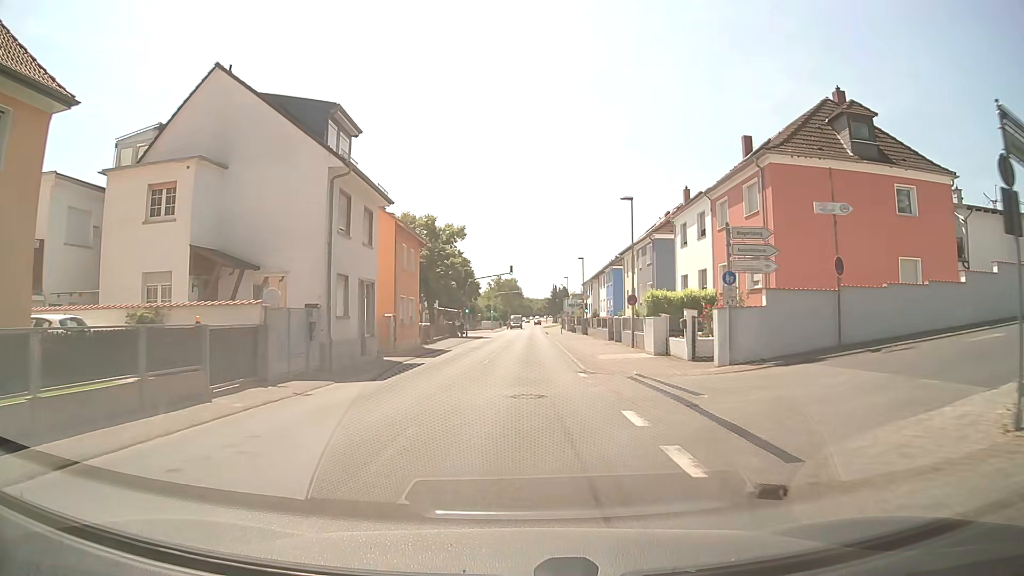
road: secondary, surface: asphalt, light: Day
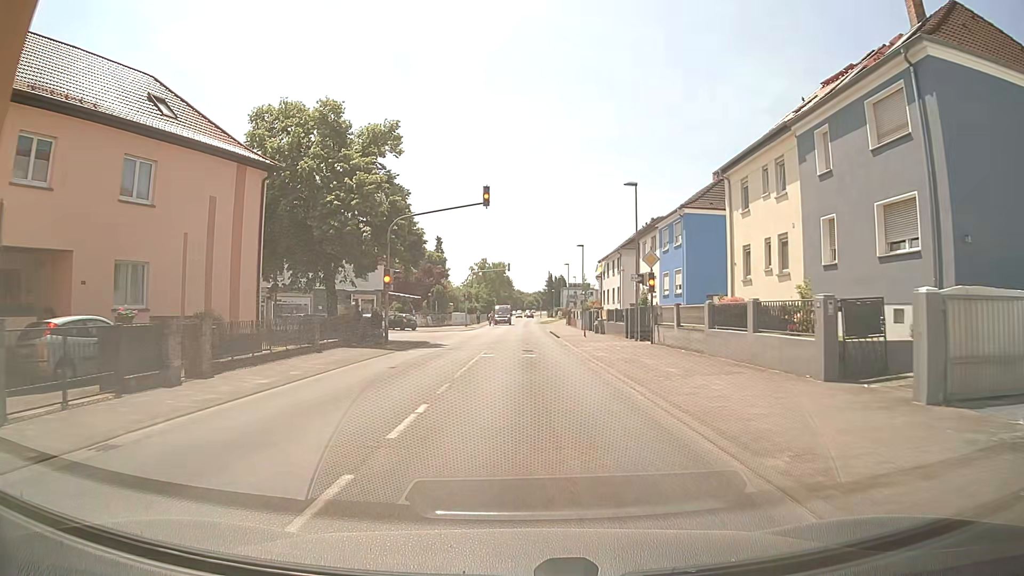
(+0.4, +35.1) m; +1°
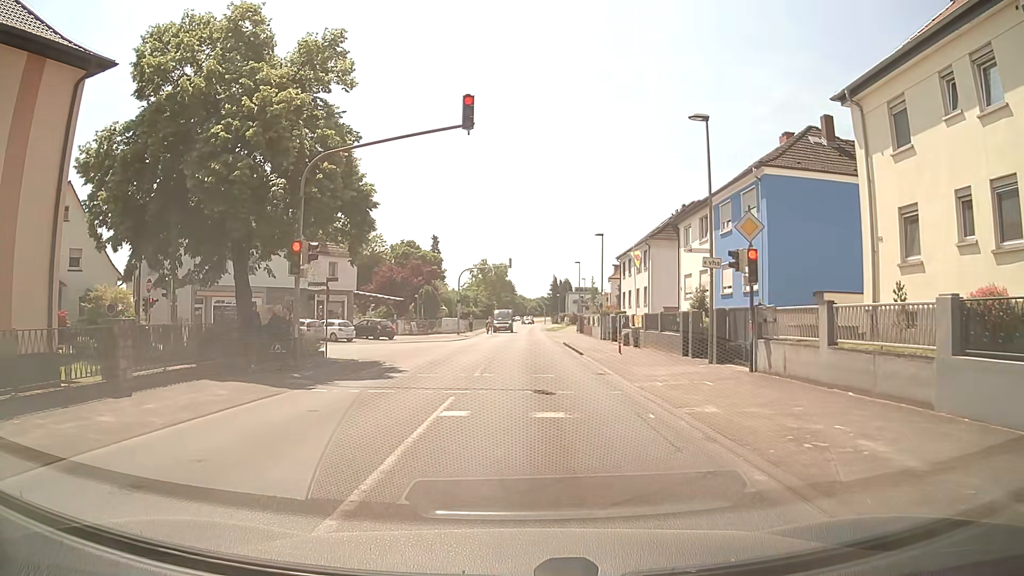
(0.0, +11.7) m; 0°
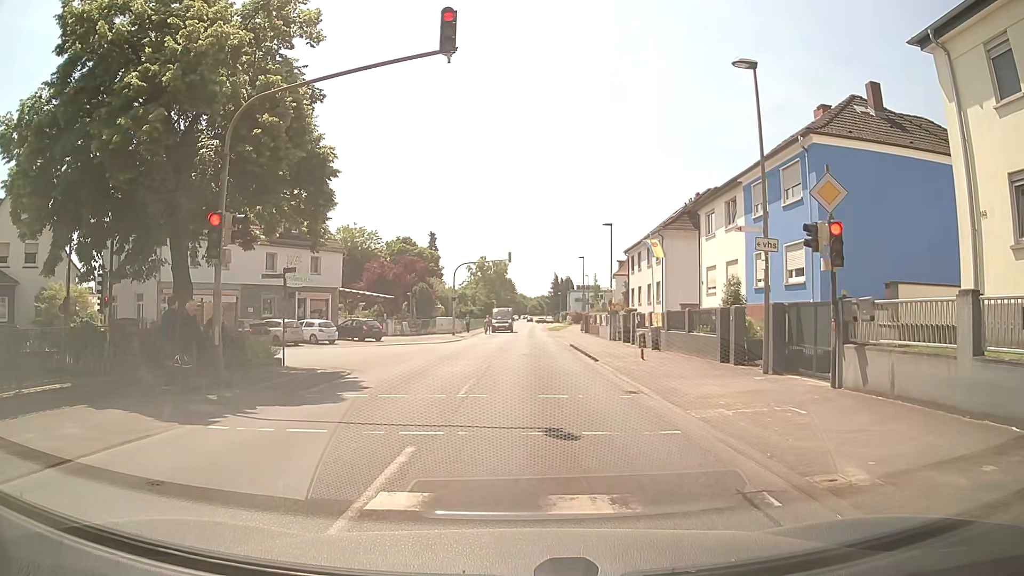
(0.0, +4.5) m; 0°
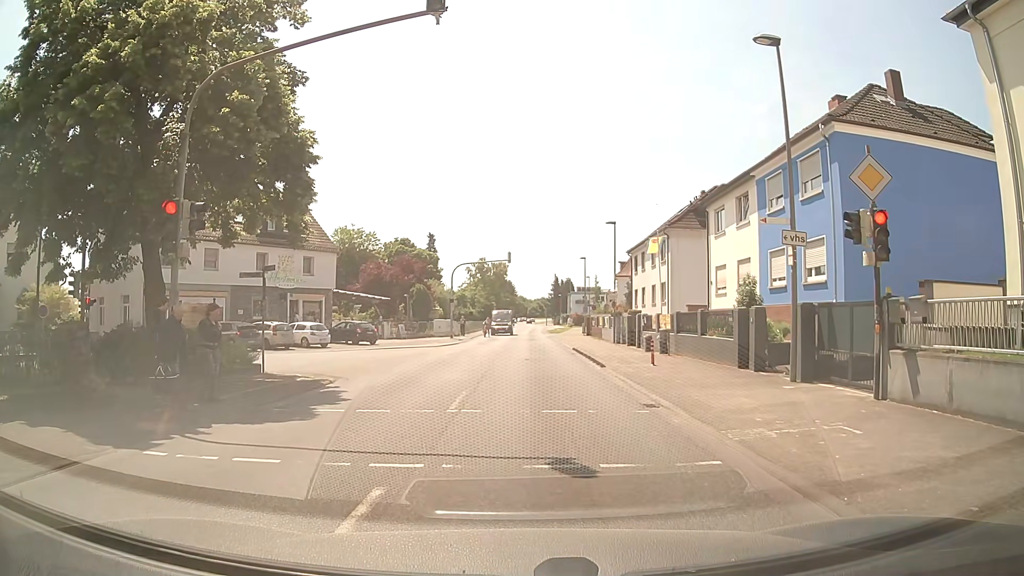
(0.0, +1.5) m; +1°
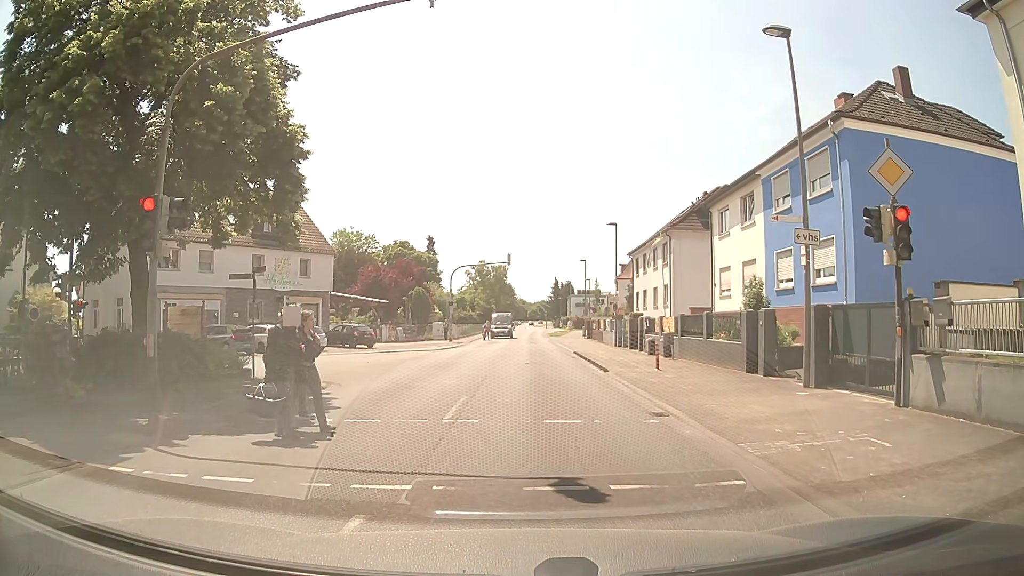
(0.0, +0.7) m; 0°
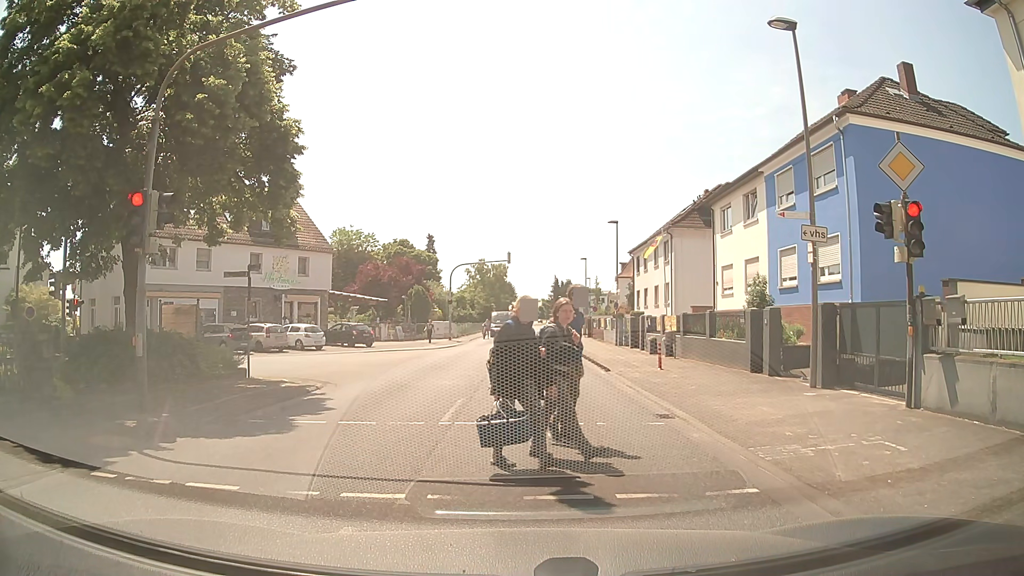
(0.0, +0.4) m; 0°
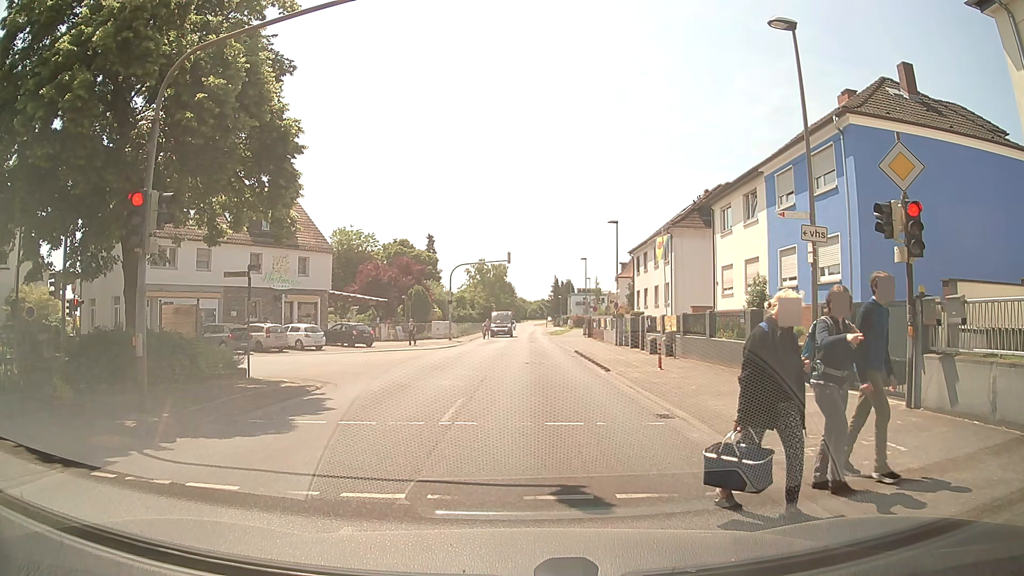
(0.0, 0.0) m; 0°
(0, +10) (0, +20) (0, +30) (0, +40) (0, +50) (0, +60) (0, +70) (0, +80) (0, +90) (0, +100) m
